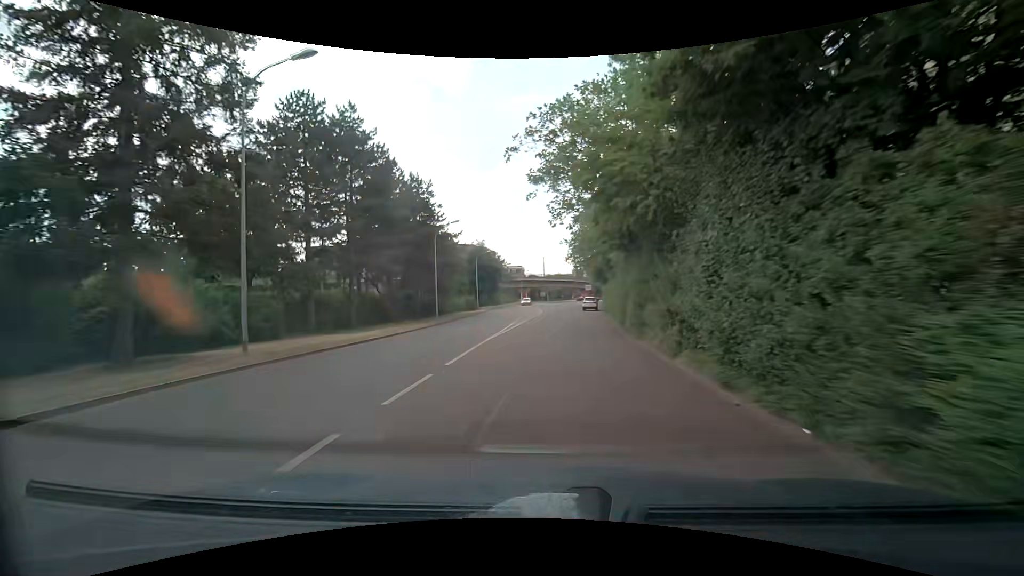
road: tertiary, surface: asphalt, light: Day
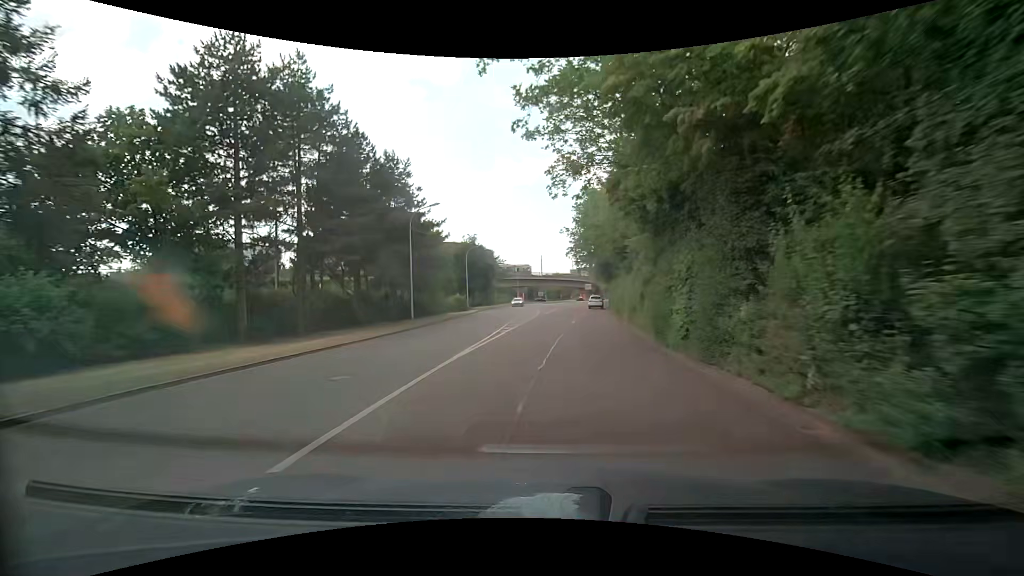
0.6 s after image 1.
(0.0, +7.9) m; 0°
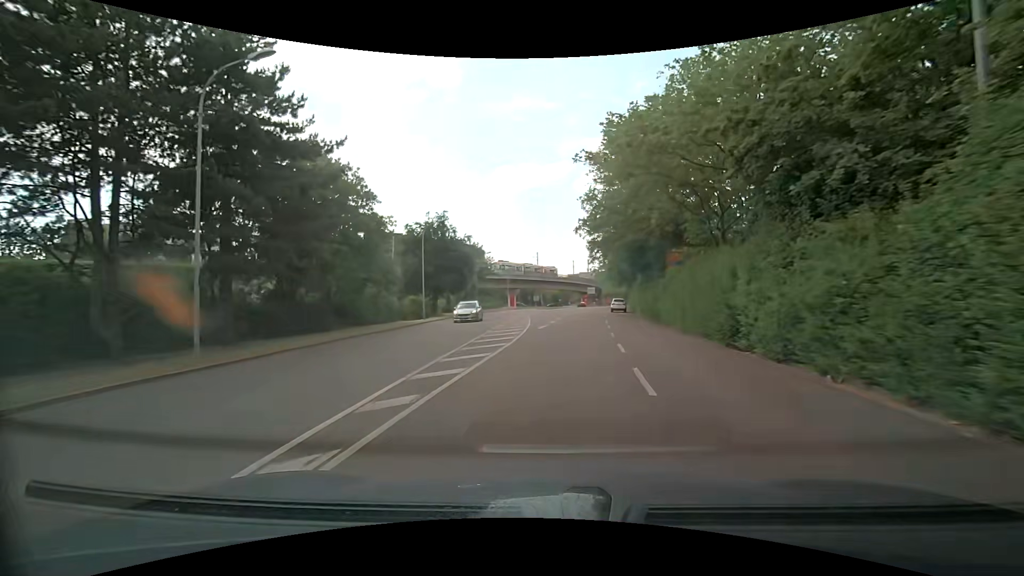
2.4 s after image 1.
(+0.2, +23.5) m; 0°
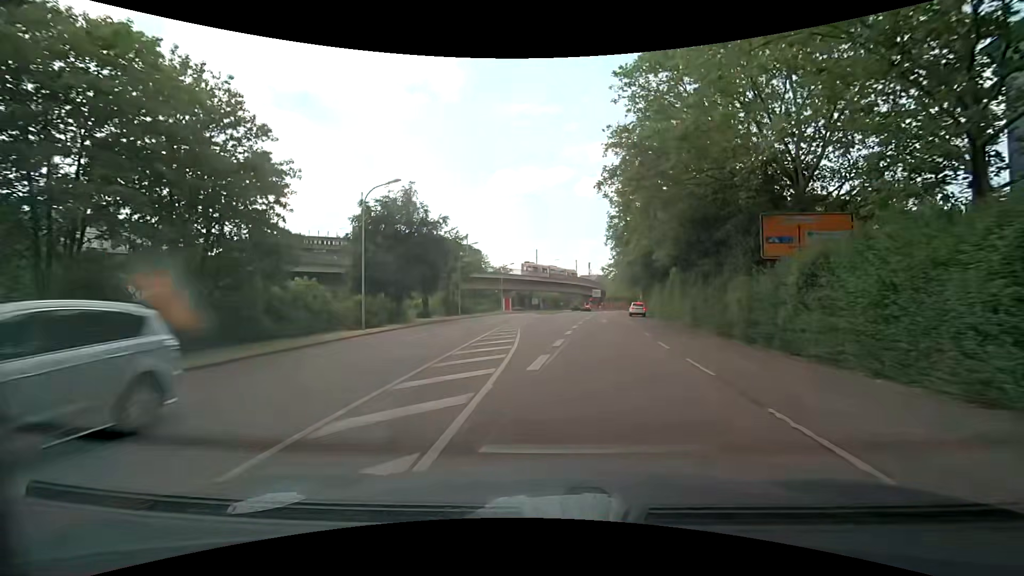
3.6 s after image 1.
(+0.2, +15.2) m; +1°
(0, +10) (0, +20) (+1, +30) (+2, +40) (+3, +50) (+4, +60) (+5, +70) (+6, +80) (+8, +90) (+9, +100) m
